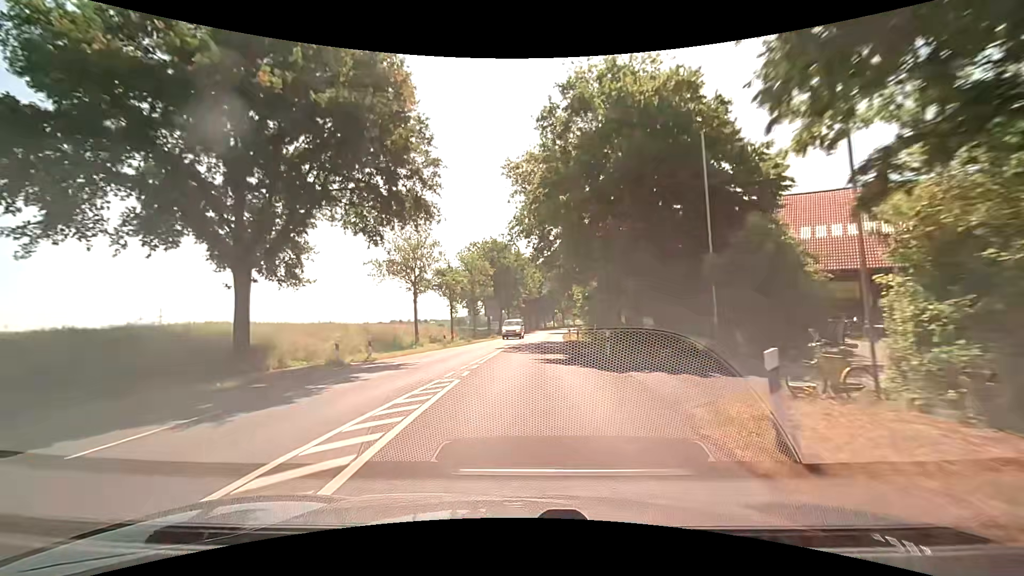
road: secondary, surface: asphalt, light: Day
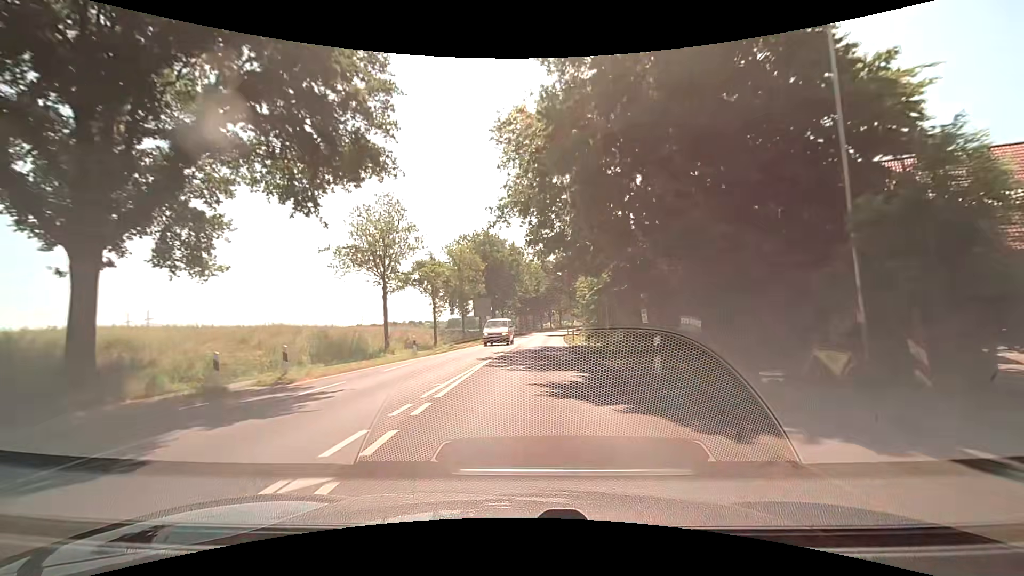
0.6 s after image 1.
(0.0, +7.7) m; 0°
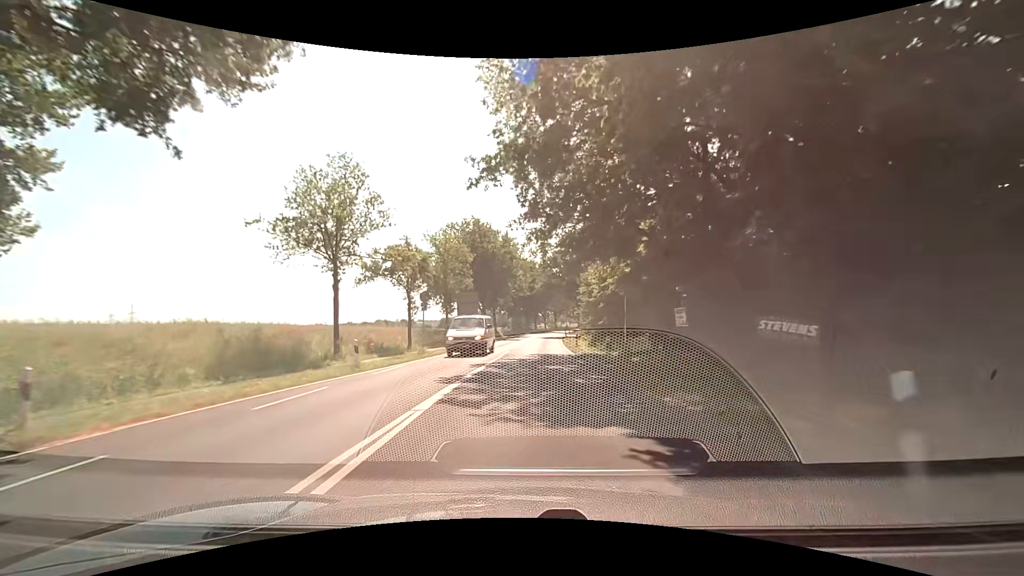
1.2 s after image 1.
(0.0, +7.7) m; +1°
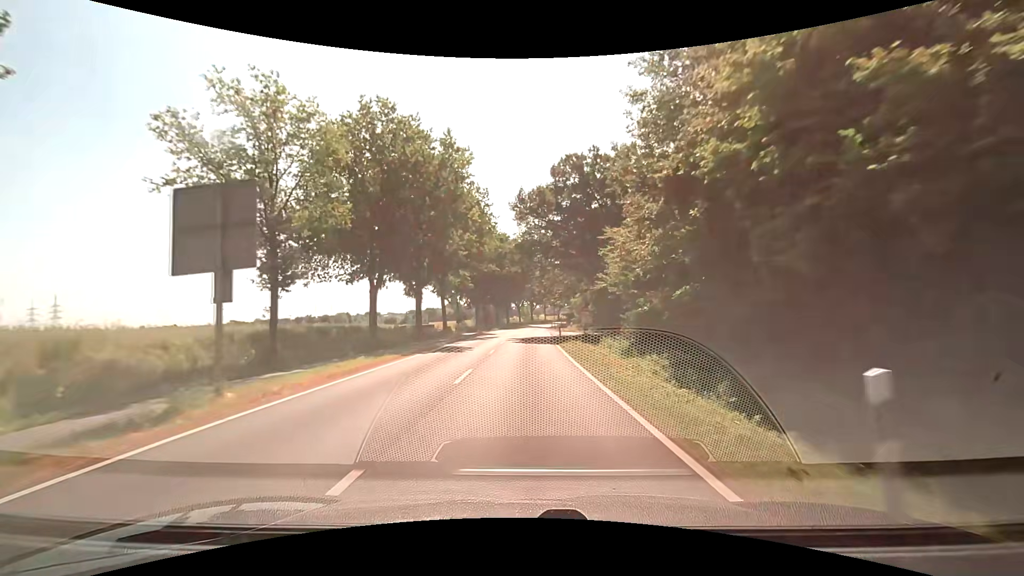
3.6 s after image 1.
(+0.5, +30.8) m; +3°
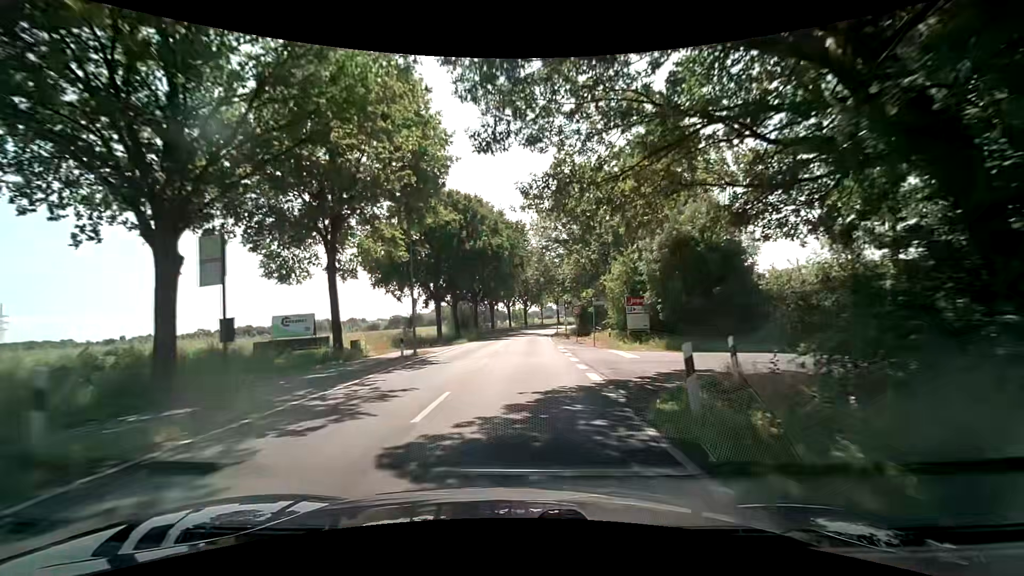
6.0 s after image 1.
(+0.4, +31.0) m; +1°
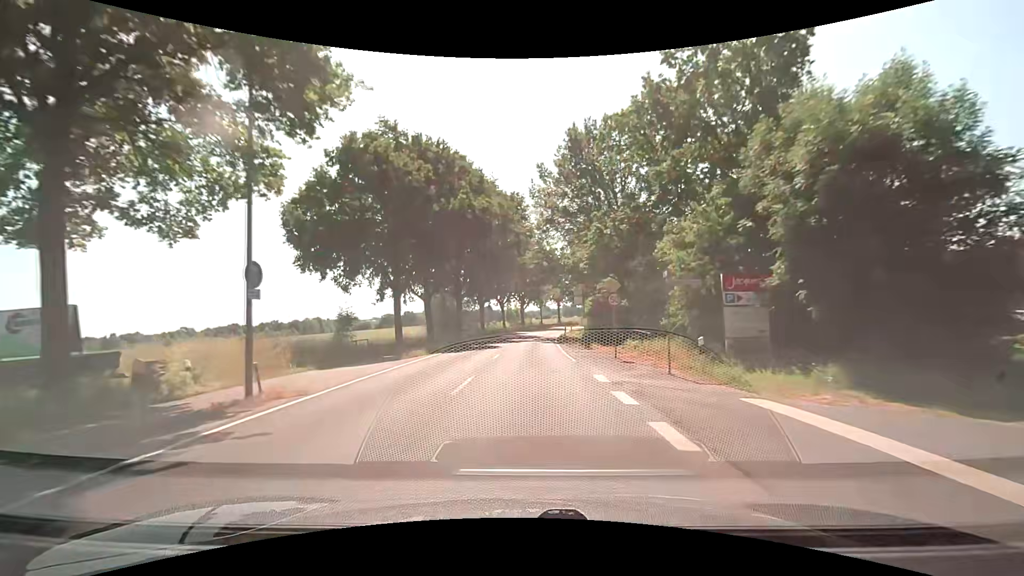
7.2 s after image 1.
(-0.1, +15.4) m; -1°
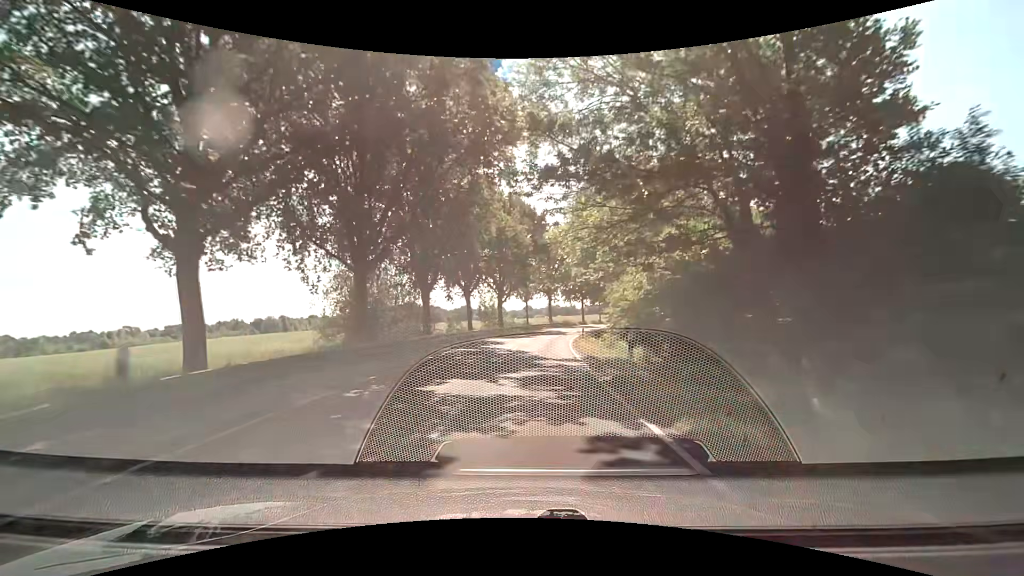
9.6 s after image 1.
(+0.7, +30.6) m; +3°
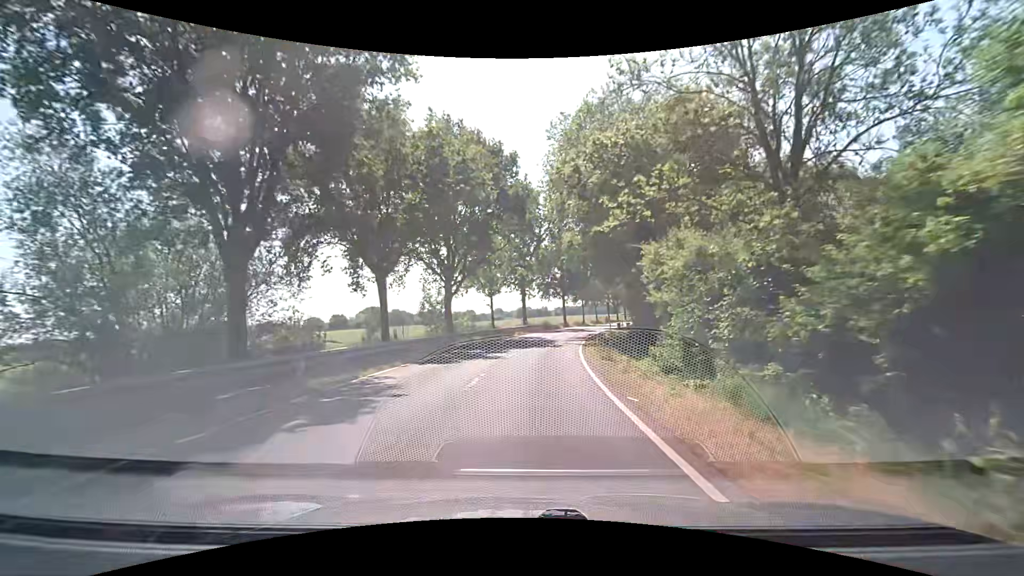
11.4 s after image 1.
(+0.6, +22.9) m; +4°
(0, +10) (0, +20) (+1, +30) (+2, +40) (+4, +50) (+7, +59) (+10, +69) (+13, +78) (+16, +88) (+19, +97) m
